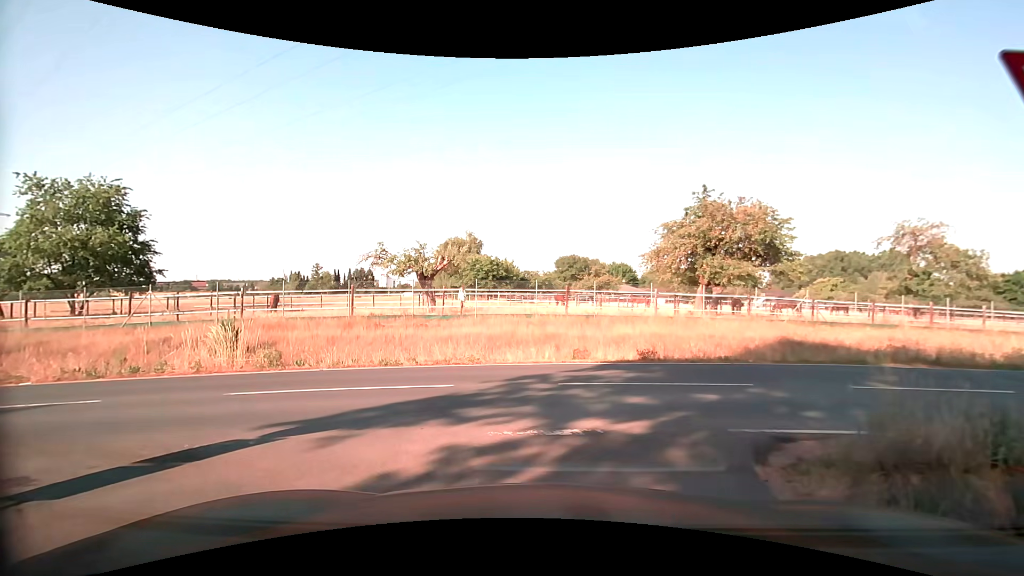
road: secondary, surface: asphalt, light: Day
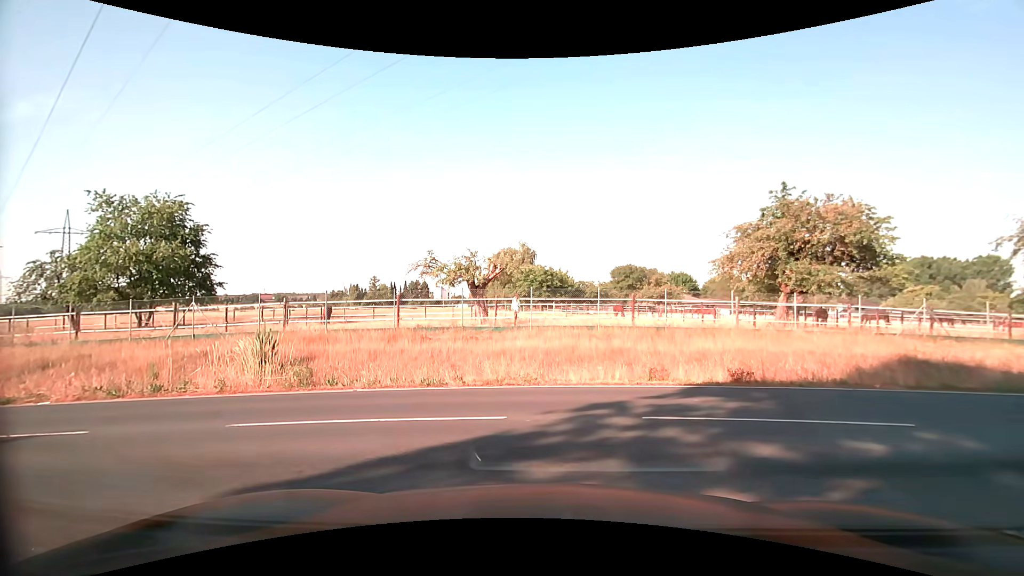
(-0.1, +1.9) m; -5°
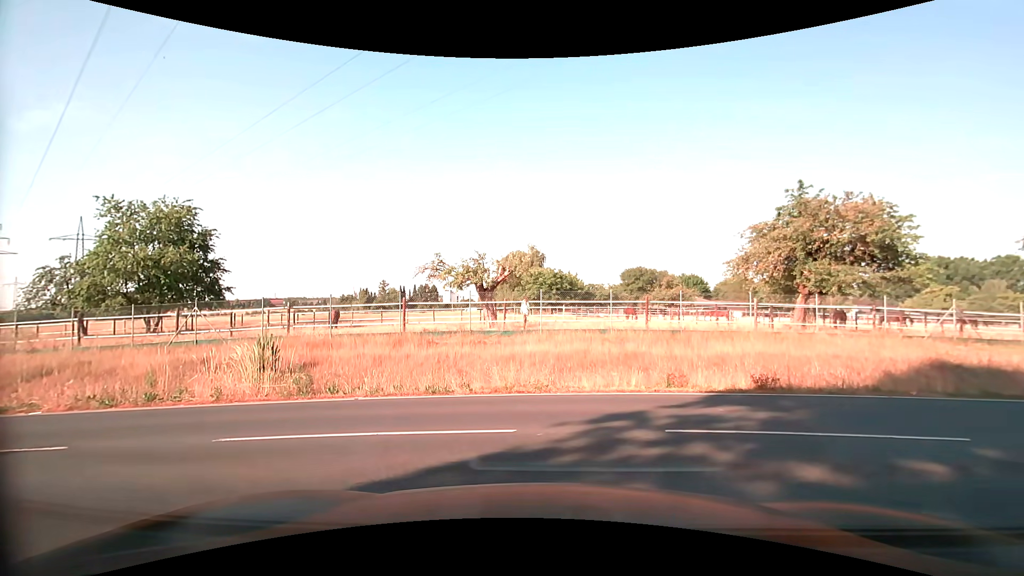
(0.0, +0.6) m; 0°
(-5, +8) (-15, +10) (-25, +9) (-35, +9) (-45, +10) (-54, +12) (-64, +14) (-74, +16) (-84, +19) (-93, +22) m
